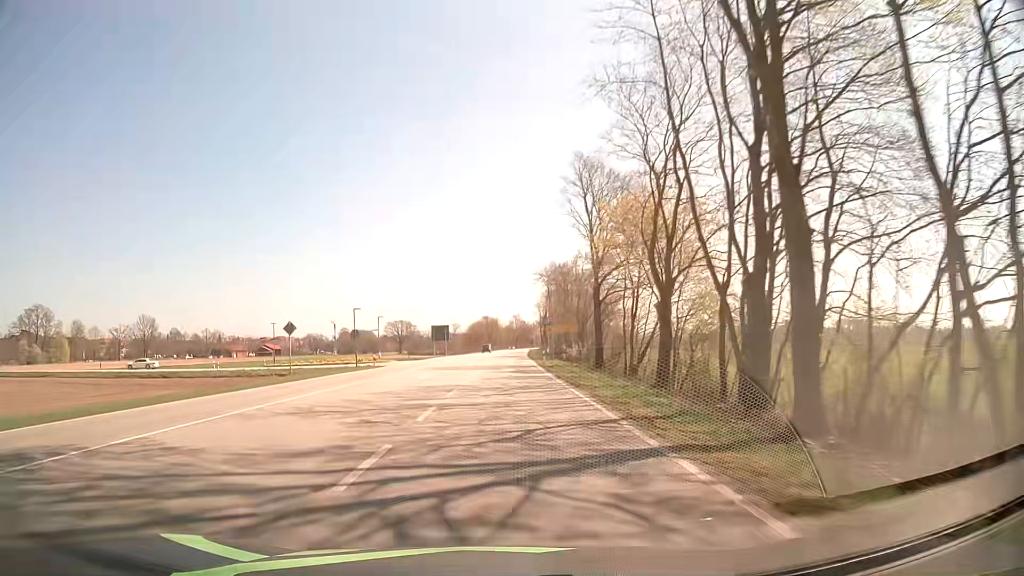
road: secondary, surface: asphalt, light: Day
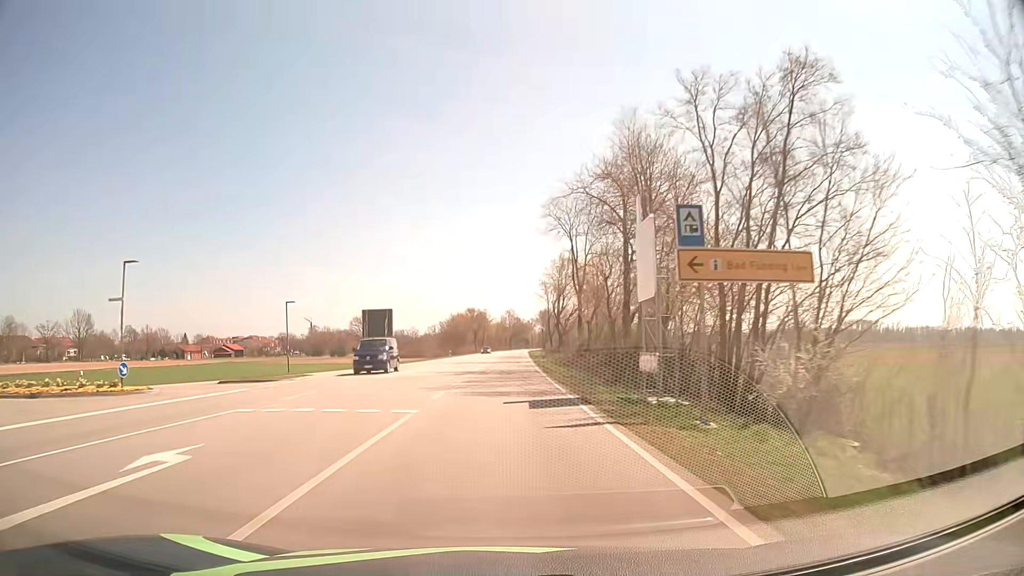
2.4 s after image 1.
(+0.3, +53.5) m; +1°
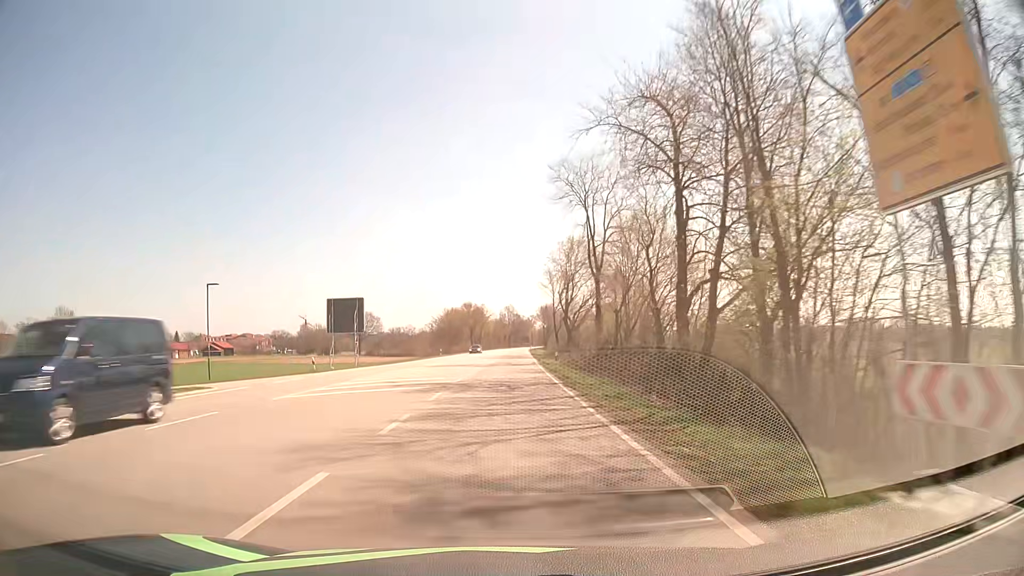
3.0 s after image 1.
(0.0, +13.4) m; 0°
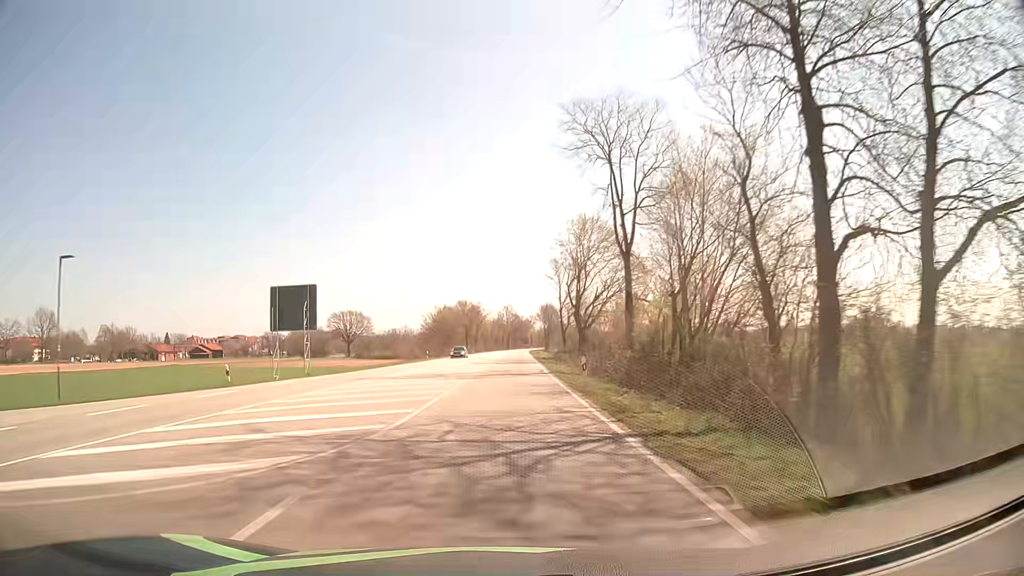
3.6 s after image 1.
(0.0, +13.4) m; 0°
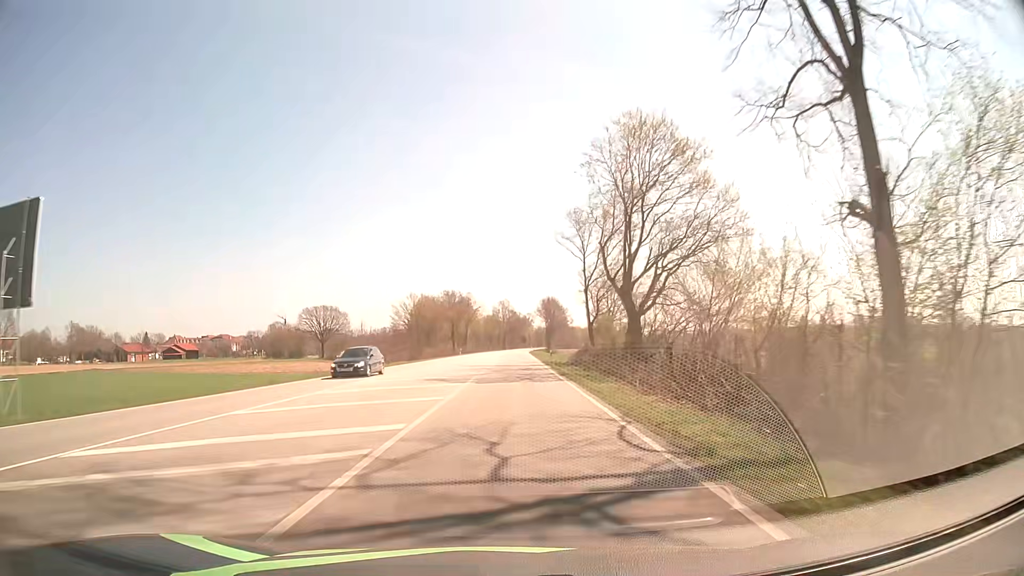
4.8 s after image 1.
(+0.1, +26.8) m; 0°
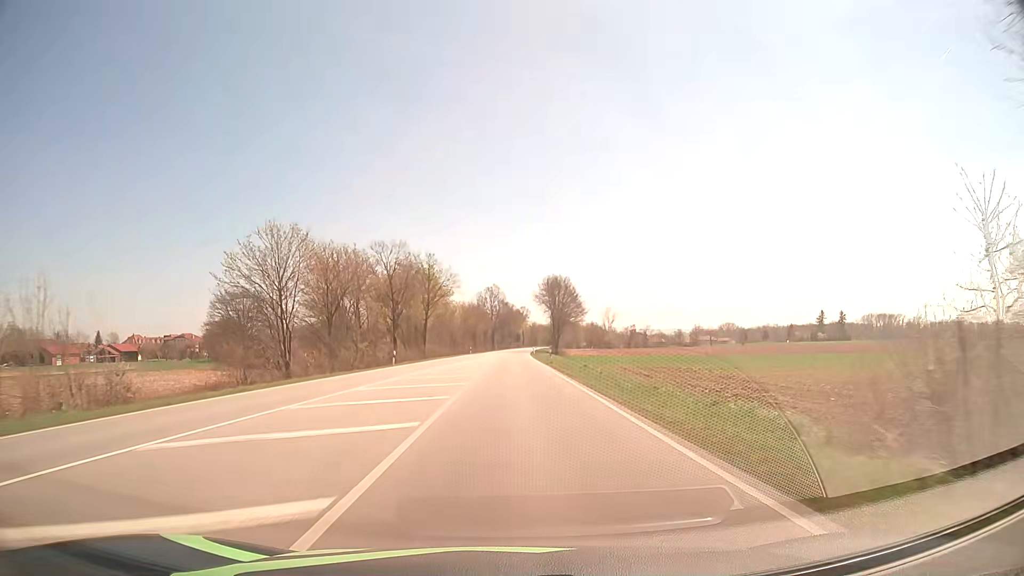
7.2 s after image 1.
(+0.4, +53.1) m; +1°
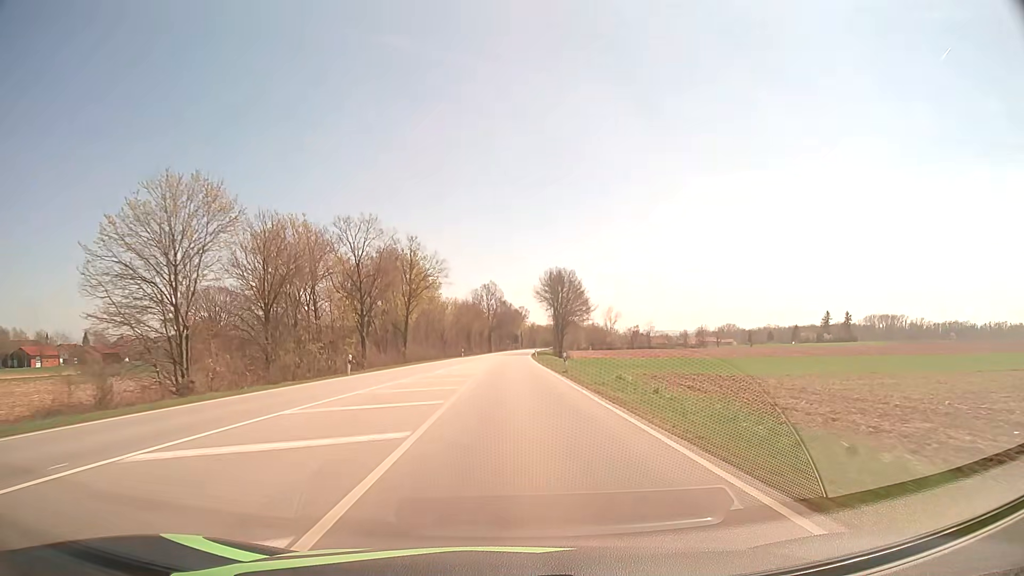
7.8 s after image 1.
(0.0, +13.0) m; 0°
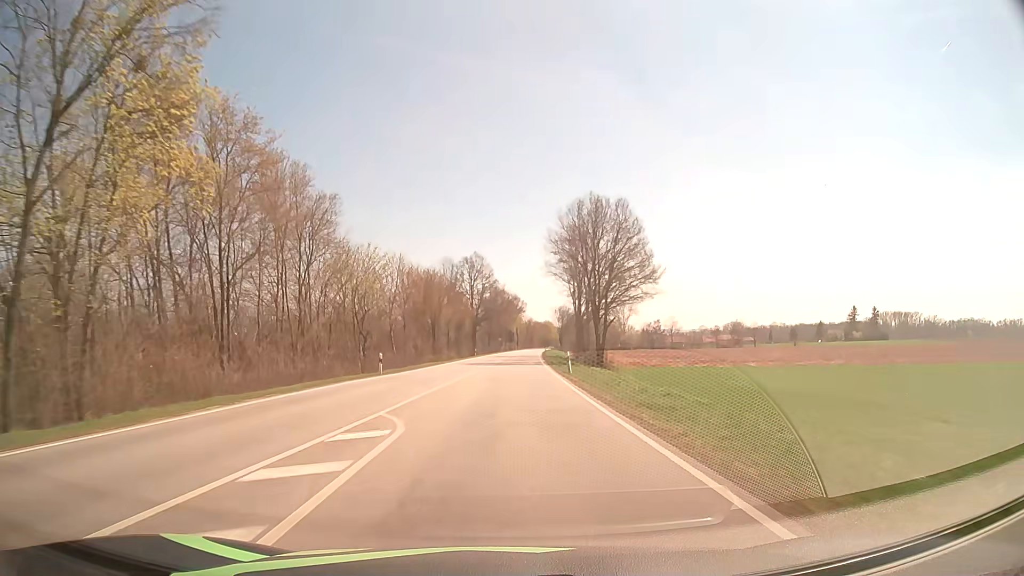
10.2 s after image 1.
(+0.4, +51.6) m; +1°
(0, +10) (0, +20) (0, +30) (0, +40) (+1, +50) (+1, +60) (+1, +70) (+2, +80) (+2, +90) (+3, +100) m
